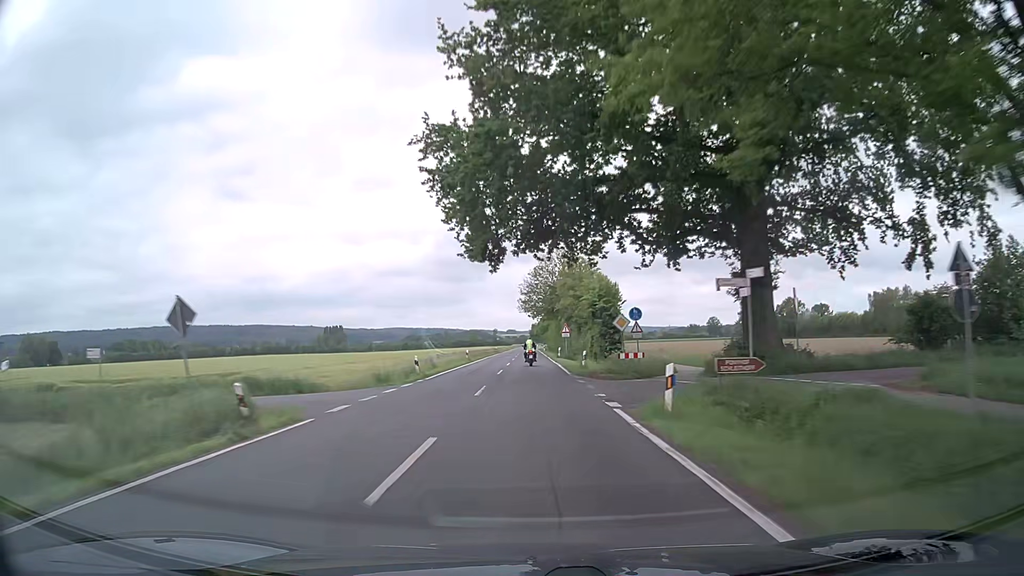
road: secondary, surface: asphalt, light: Day
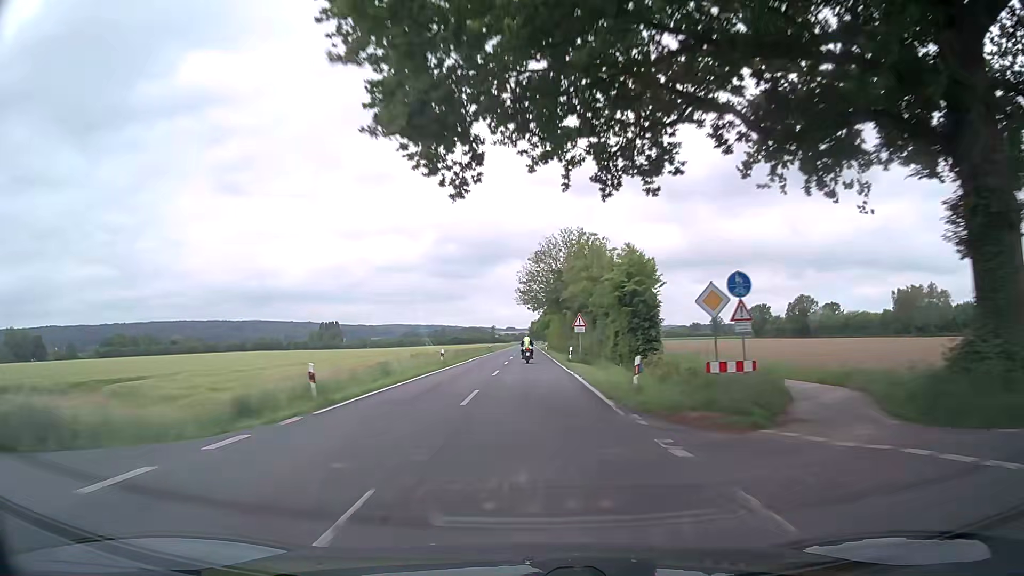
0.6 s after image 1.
(0.0, +15.5) m; 0°
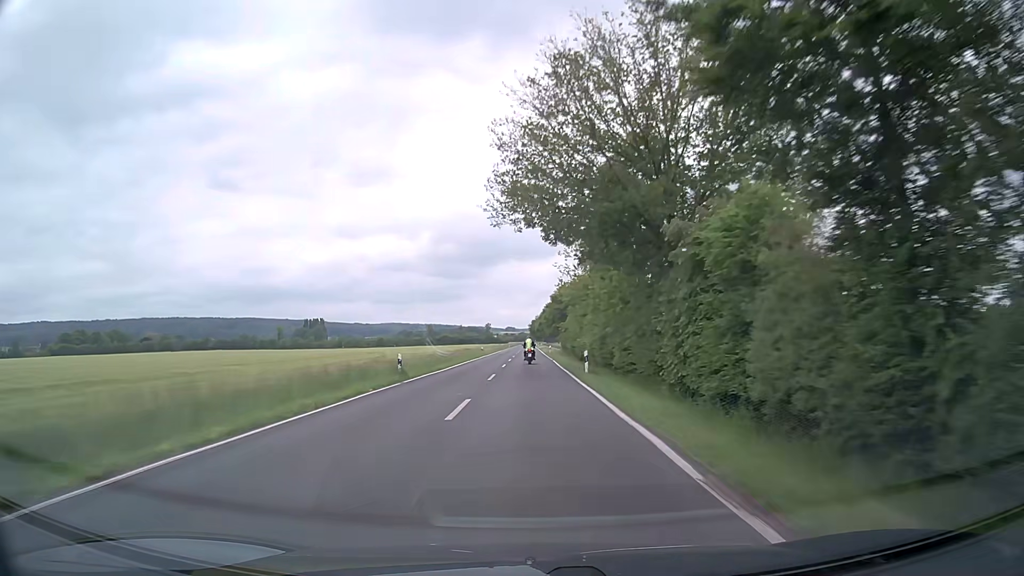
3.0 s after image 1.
(+0.1, +62.5) m; 0°
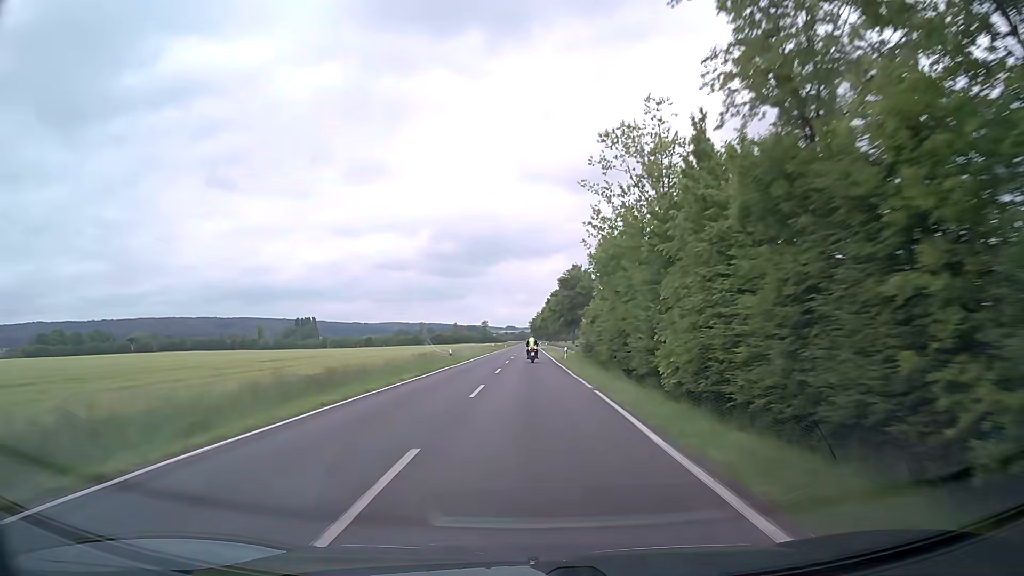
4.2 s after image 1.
(+0.1, +31.5) m; 0°
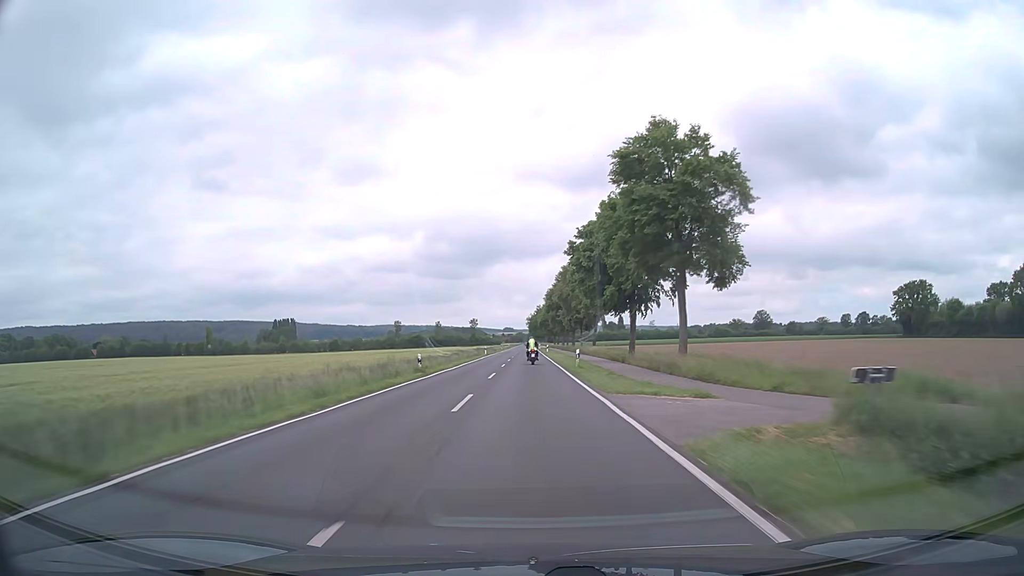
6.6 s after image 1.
(+0.2, +63.2) m; 0°
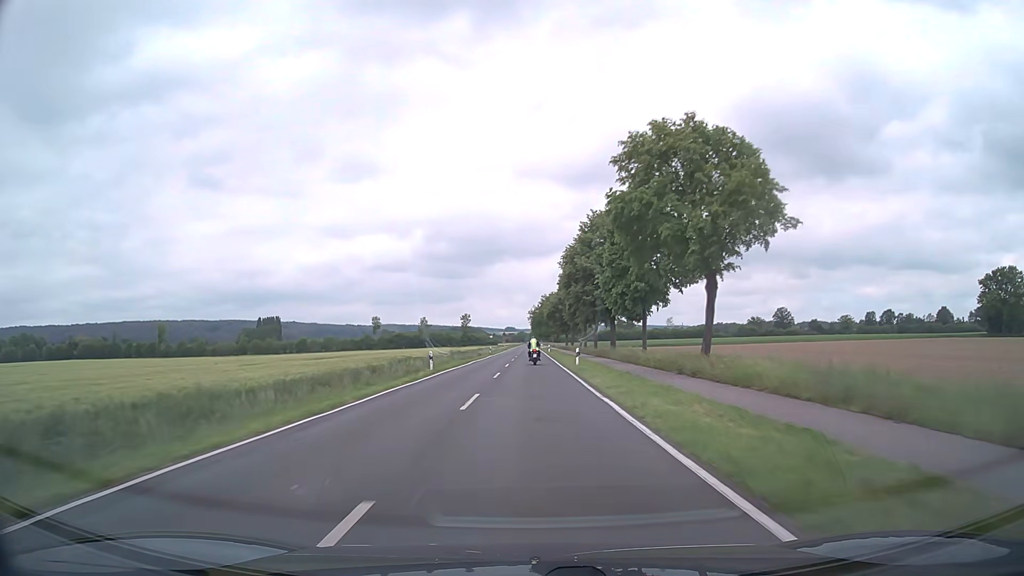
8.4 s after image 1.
(-0.2, +47.3) m; 0°
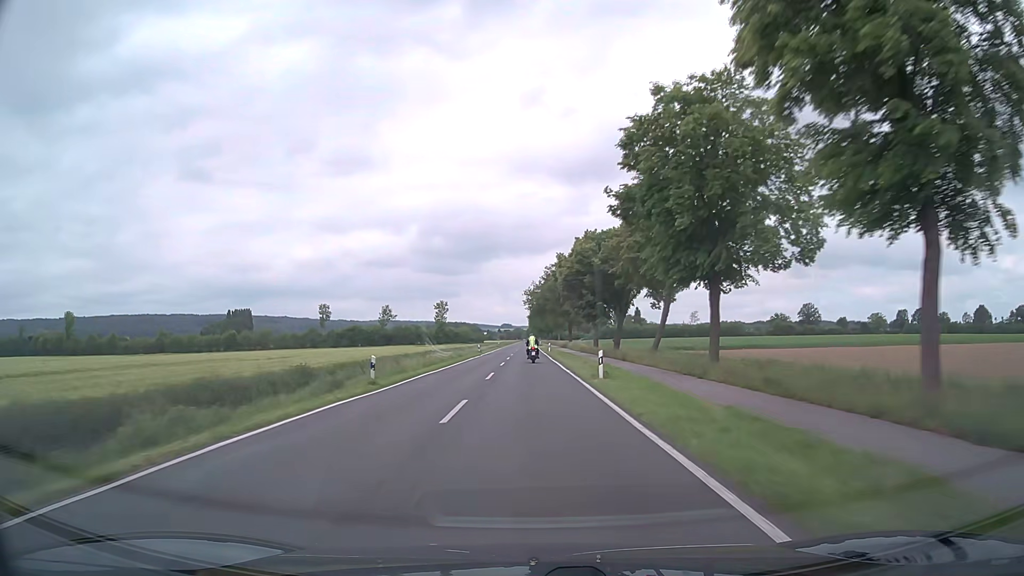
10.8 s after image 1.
(+0.1, +62.8) m; 0°
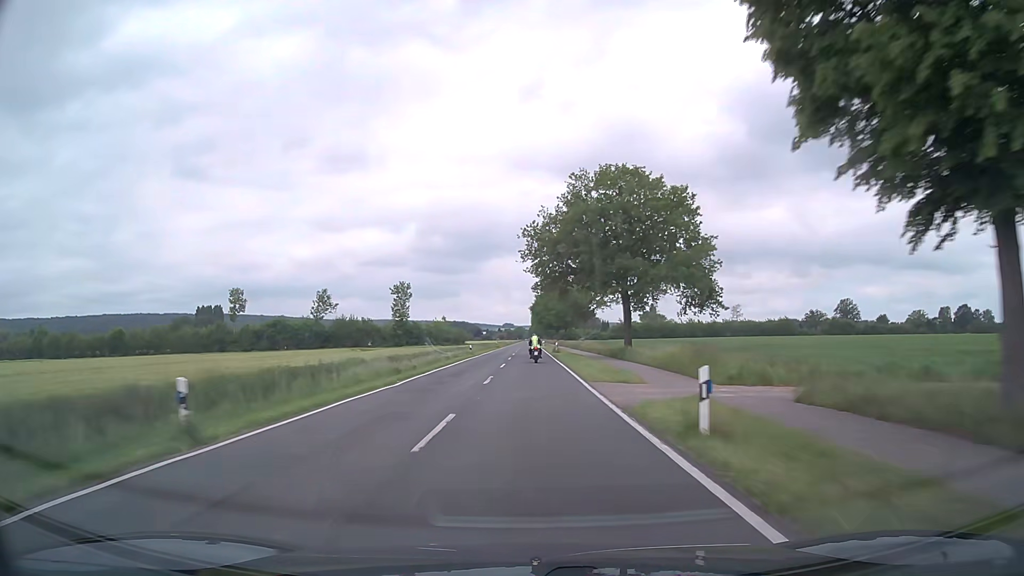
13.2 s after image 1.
(0.0, +62.5) m; 0°
(0, +10) (0, +20) (0, +30) (0, +40) (0, +50) (0, +60) (0, +70) (0, +80) (0, +90) (0, +100) m
